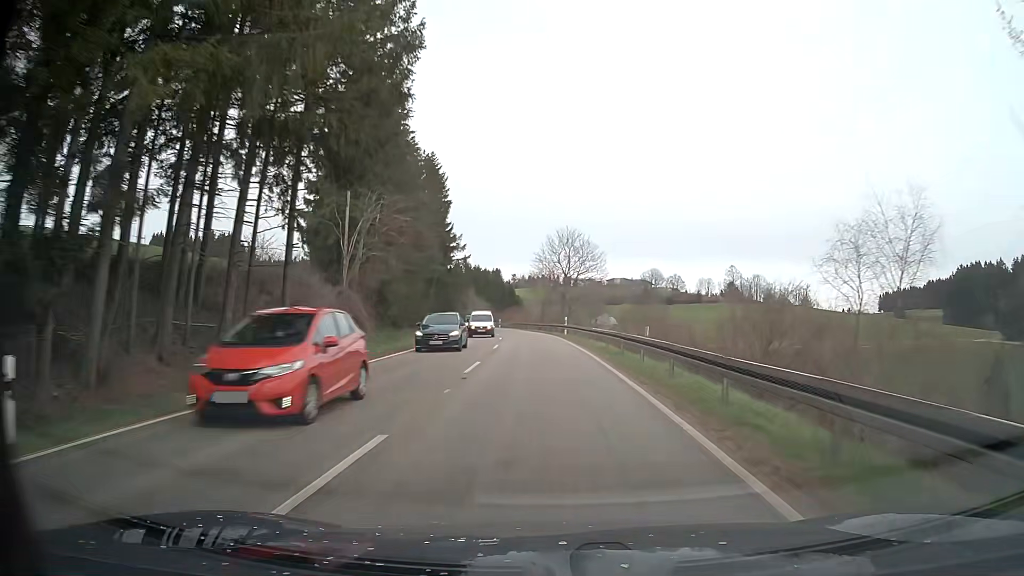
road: secondary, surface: asphalt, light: Day
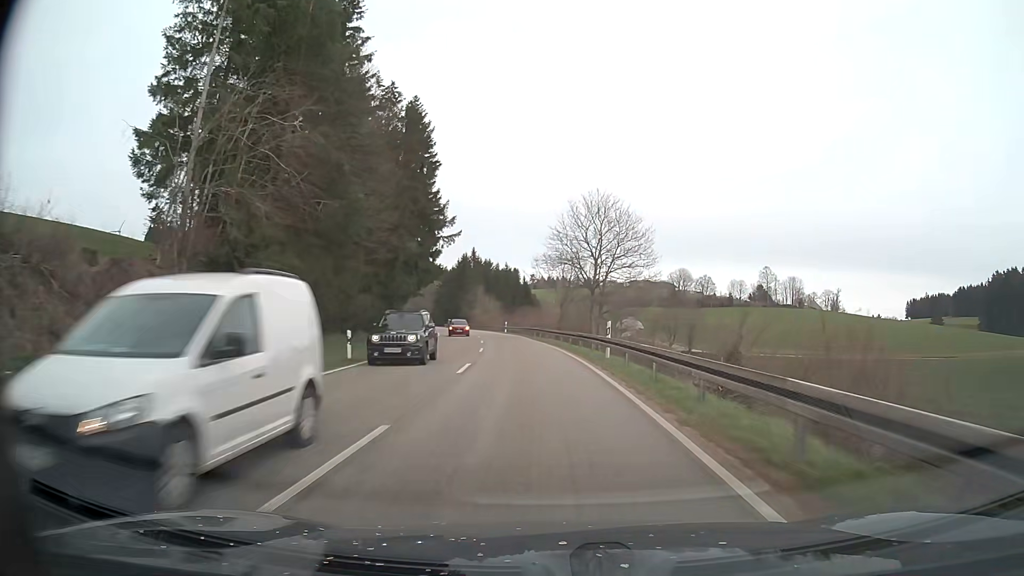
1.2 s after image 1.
(-0.3, +23.8) m; -2°
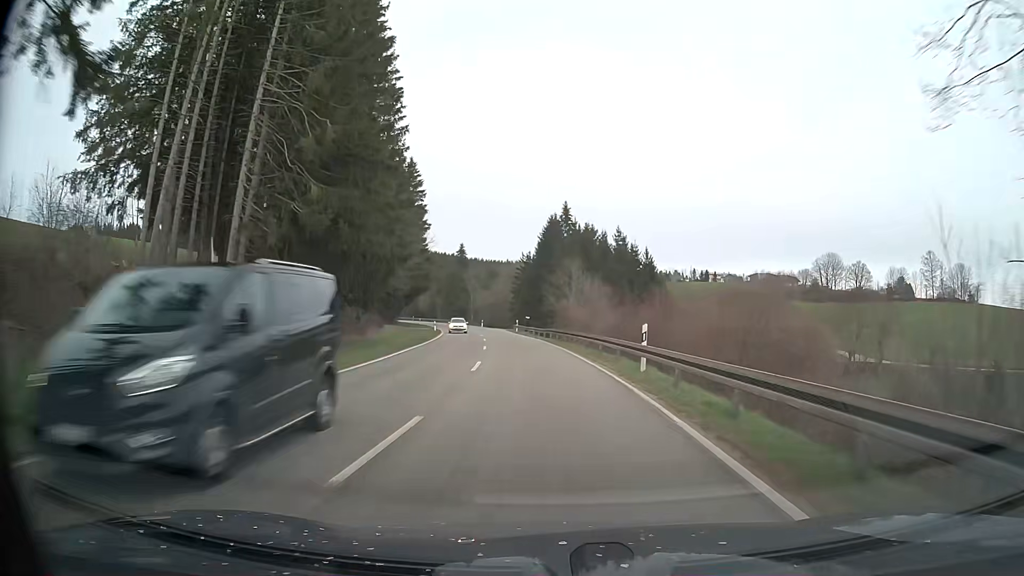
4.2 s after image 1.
(-4.7, +60.7) m; -9°
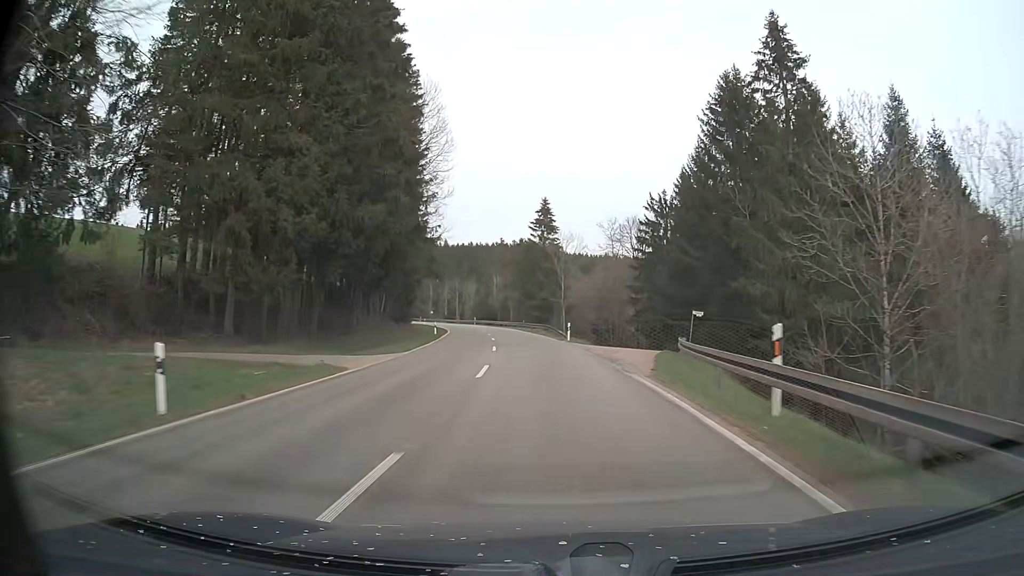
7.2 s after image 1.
(-5.7, +64.3) m; -9°
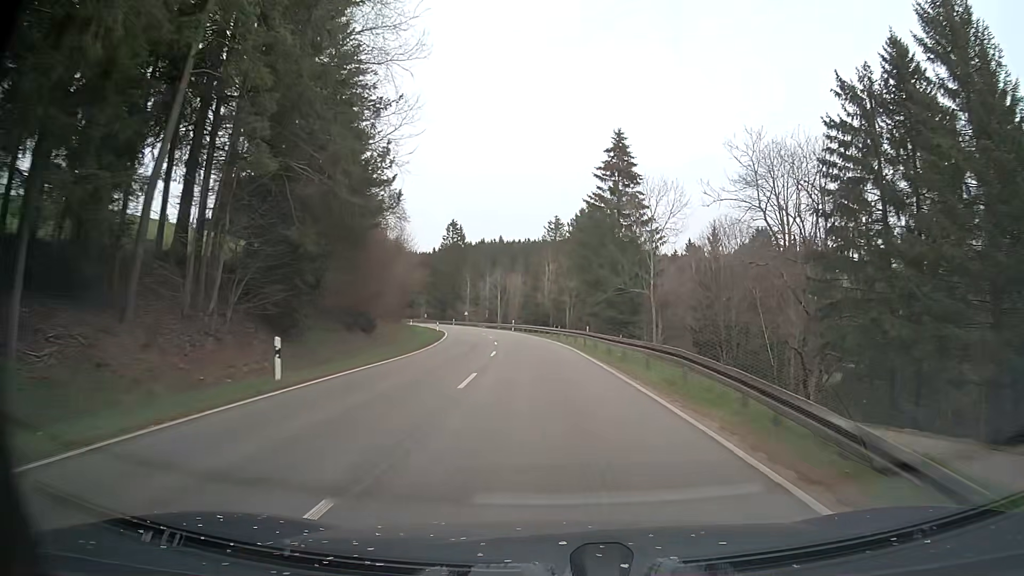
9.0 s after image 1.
(-1.6, +38.6) m; -5°
(0, +10) (0, +20) (-1, +30) (-2, +40) (-3, +50) (-4, +60) (-6, +70) (-8, +79) (-10, +89) (-12, +99) m
